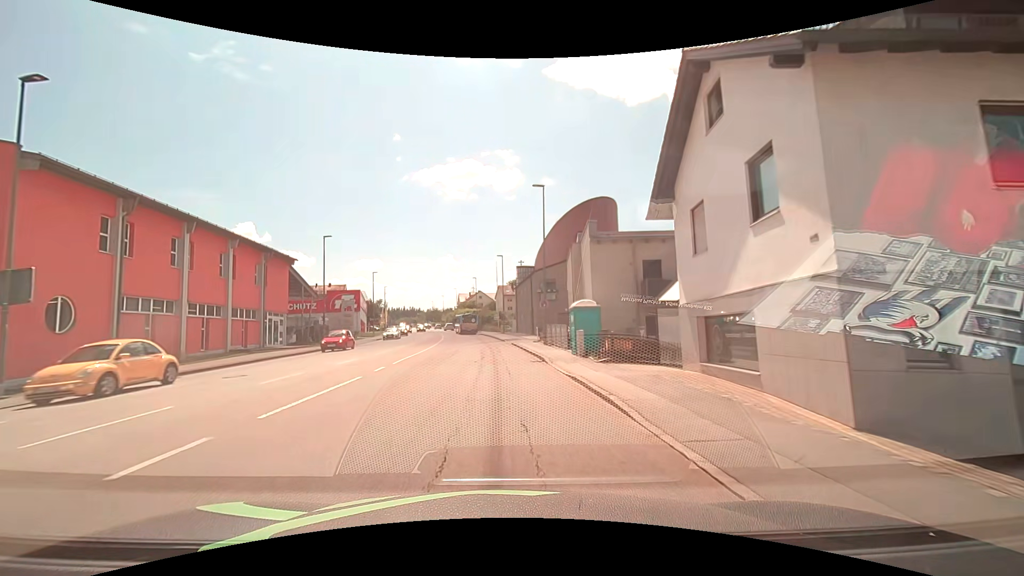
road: tertiary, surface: asphalt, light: Day
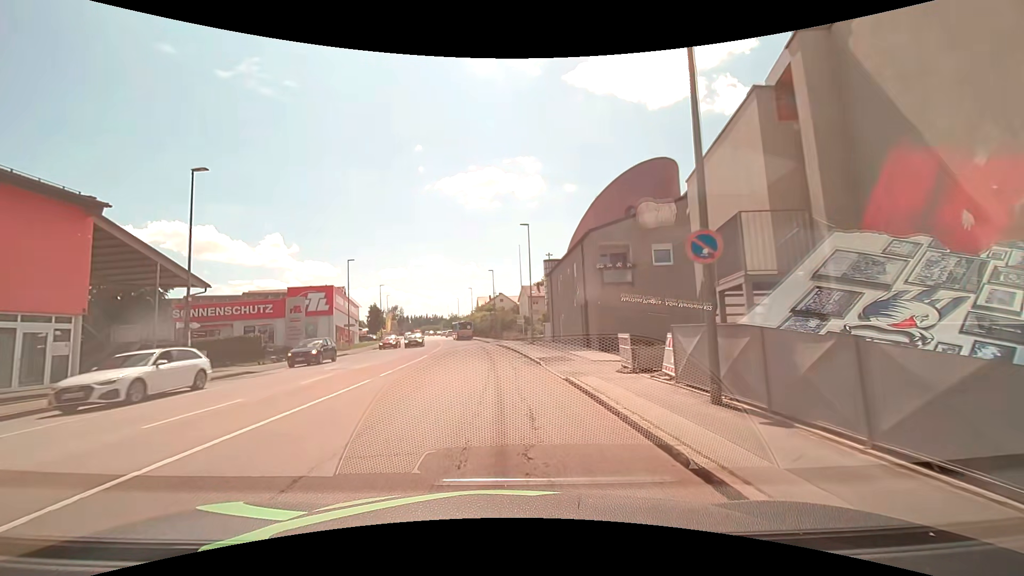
(-0.7, +23.3) m; -3°
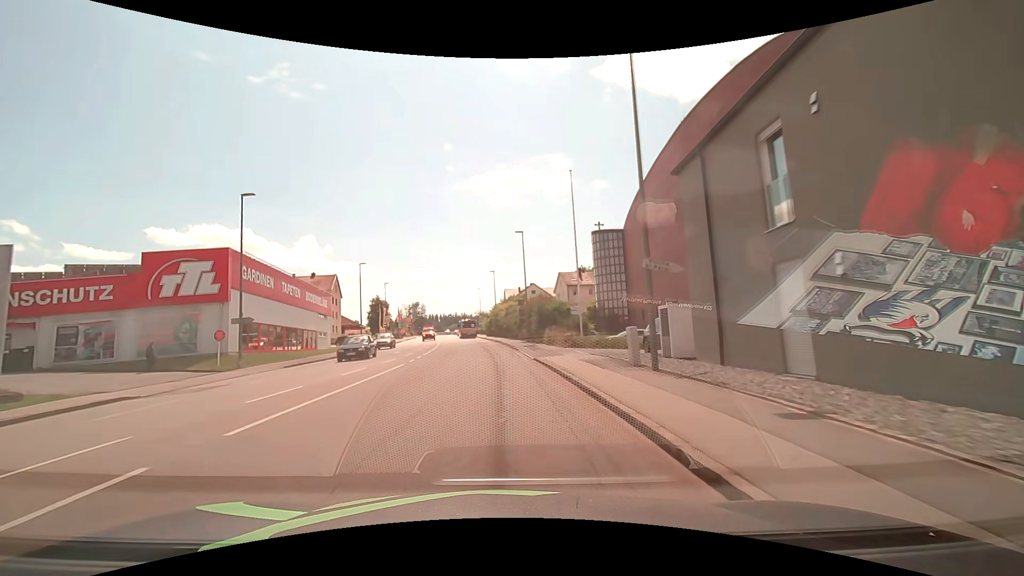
(-1.0, +28.9) m; -4°
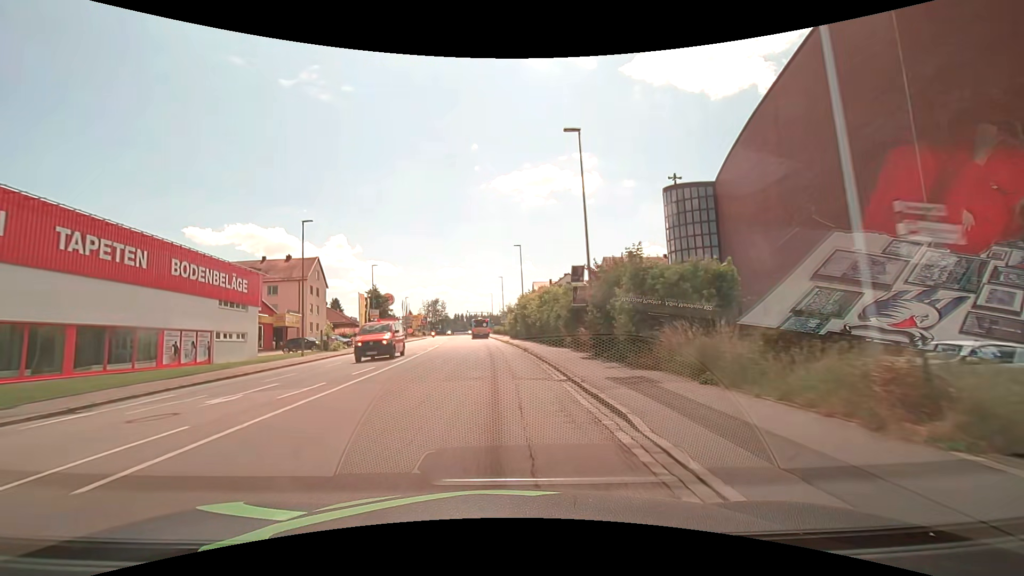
(-0.6, +24.5) m; -3°
(0, +10) (0, +20) (-1, +30) (-1, +40) (-2, +50) (-2, +60) (-3, +70) (-4, +80) (-5, +90) (-5, +100) m
